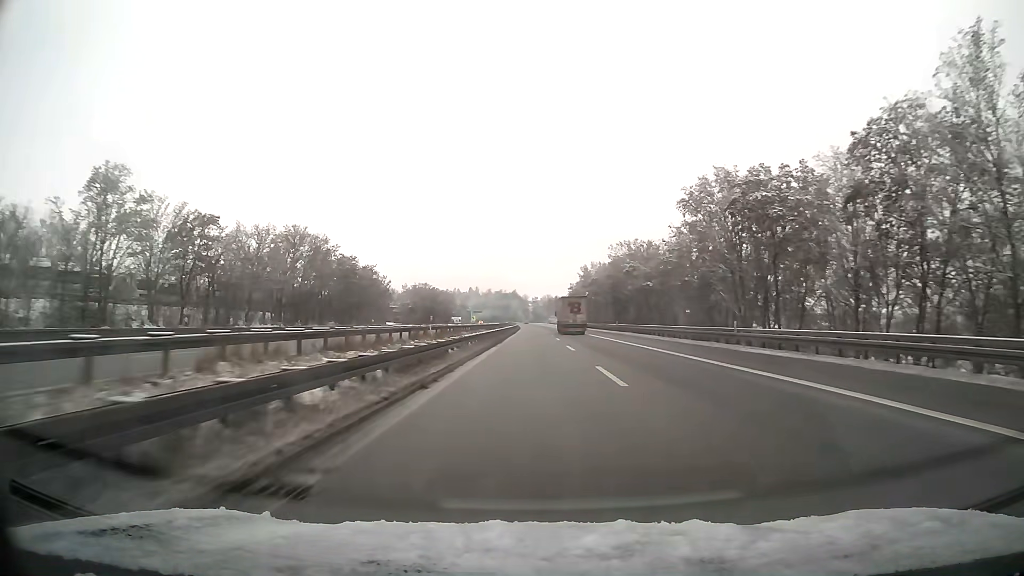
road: motorway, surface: asphalt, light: Day
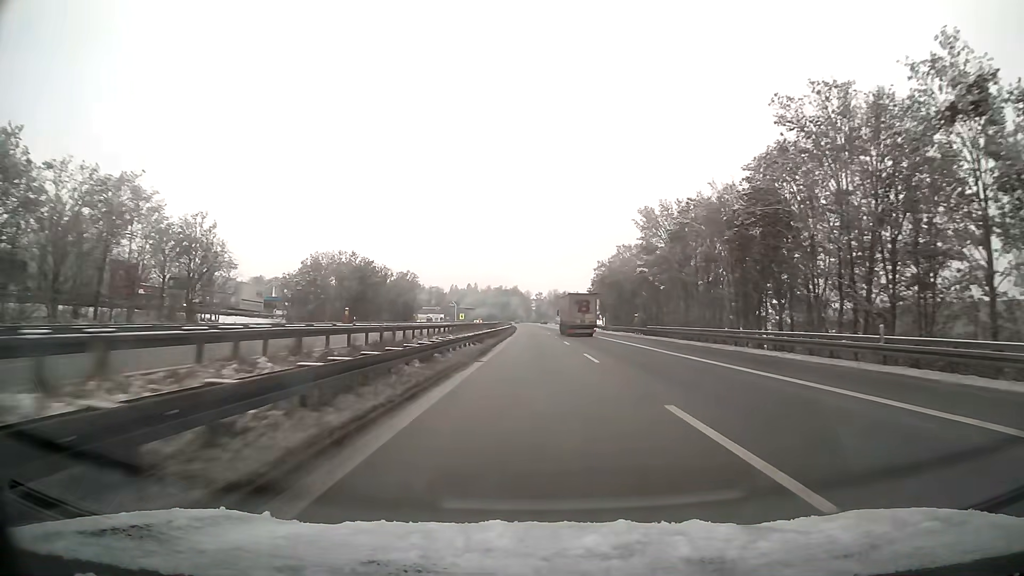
(-0.1, +63.2) m; 0°
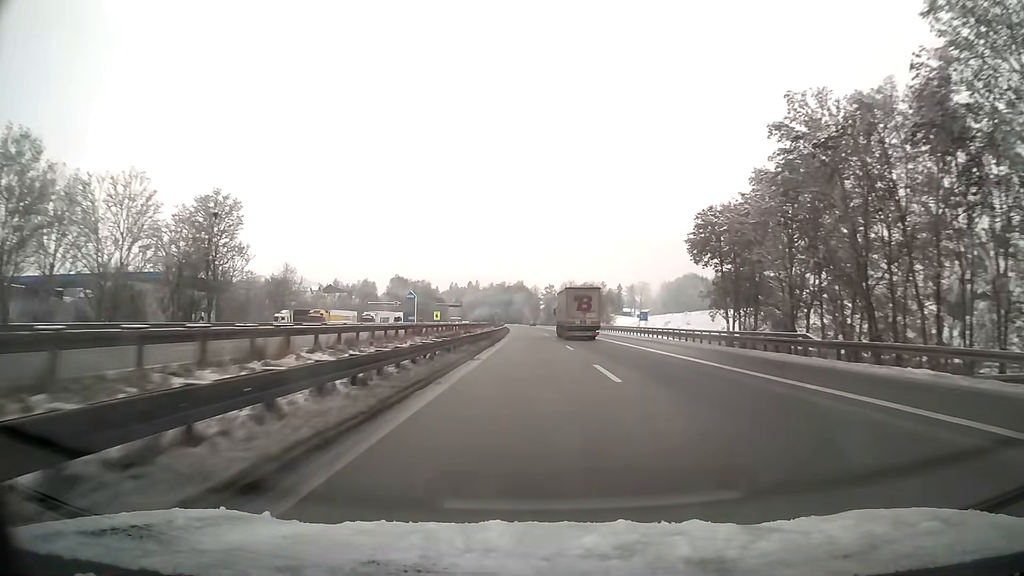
(-0.2, +78.9) m; -1°
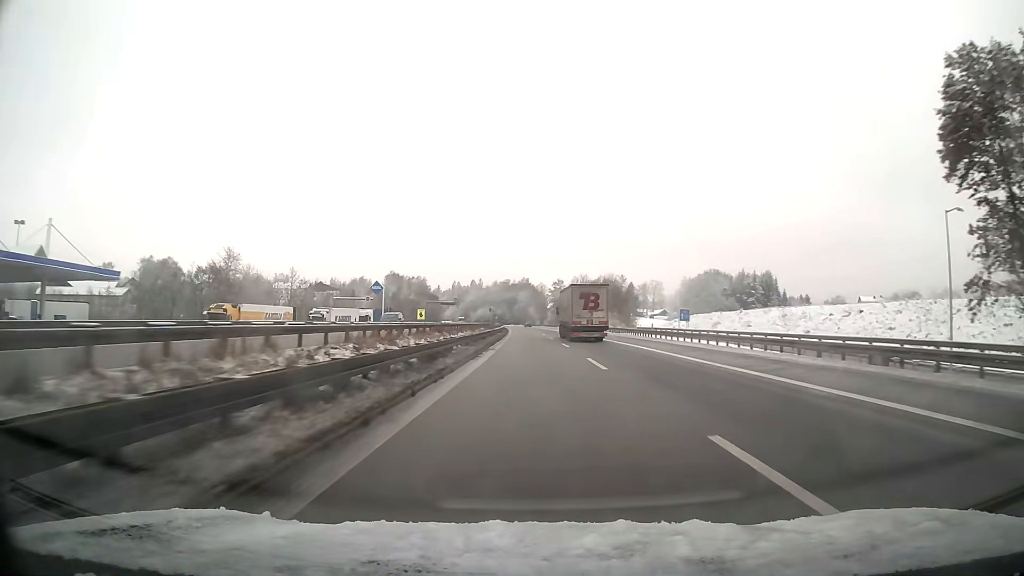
(-0.1, +31.6) m; -1°
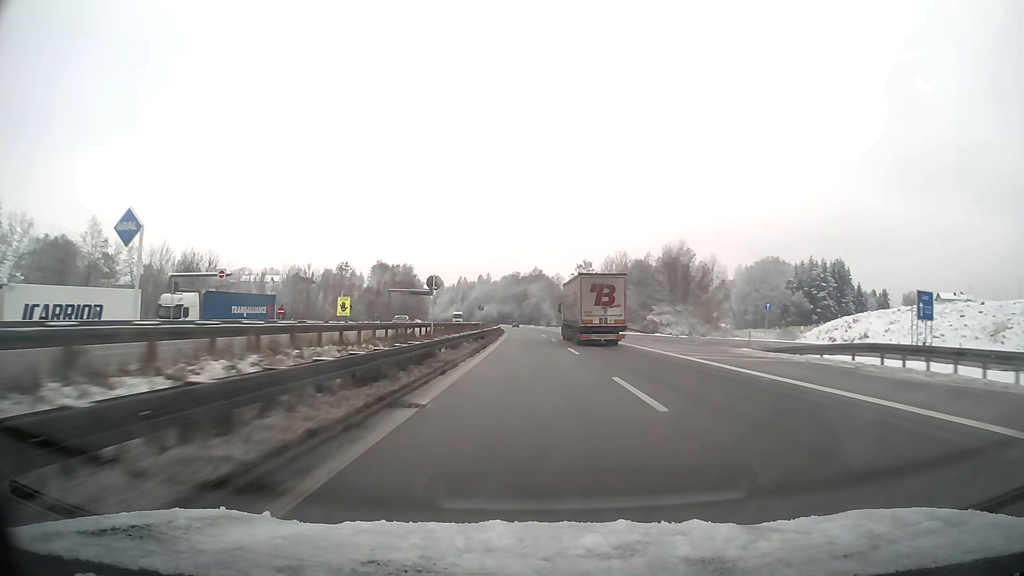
(-0.6, +63.1) m; -1°
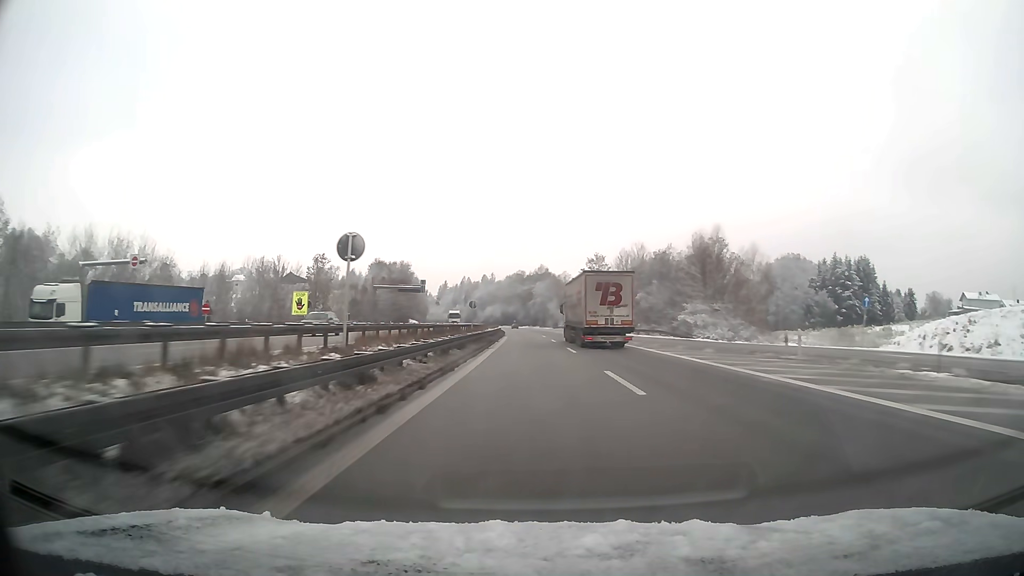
(-0.1, +15.8) m; 0°
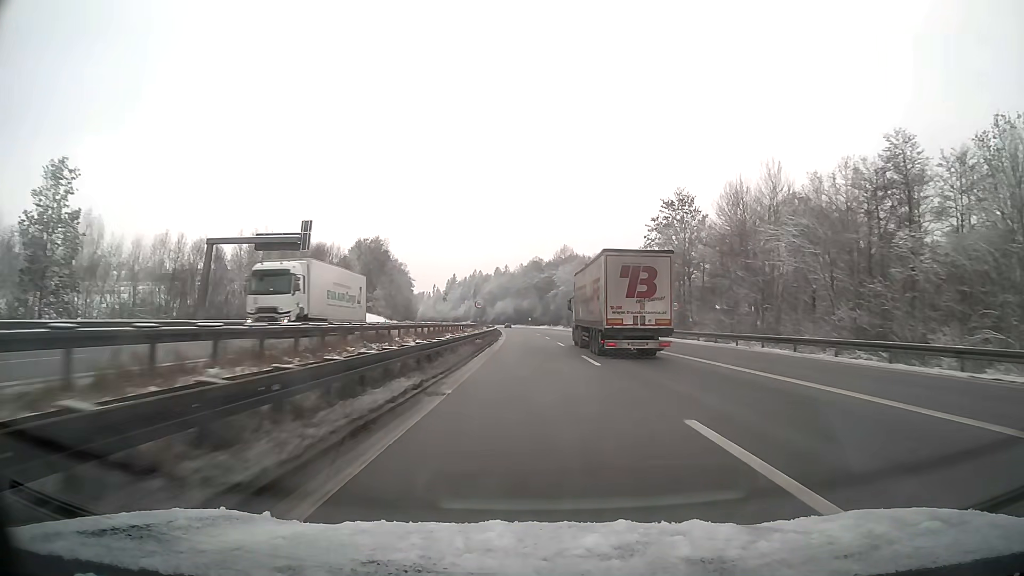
(-0.8, +63.2) m; -1°
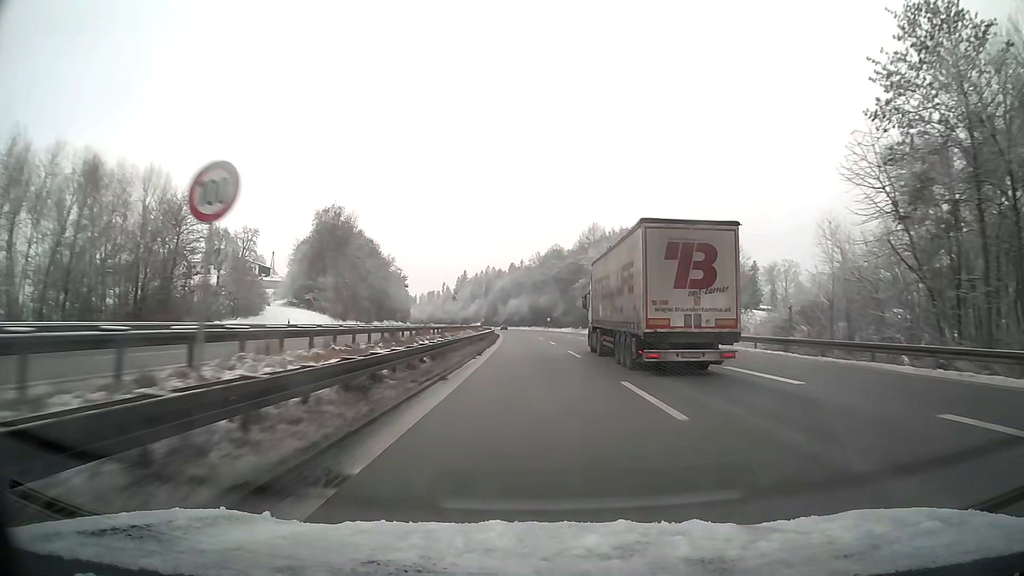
(-0.6, +47.4) m; -2°
(0, +10) (0, +20) (0, +30) (-1, +40) (-1, +50) (-1, +60) (-2, +70) (-2, +80) (-3, +90) (-3, +100) m
